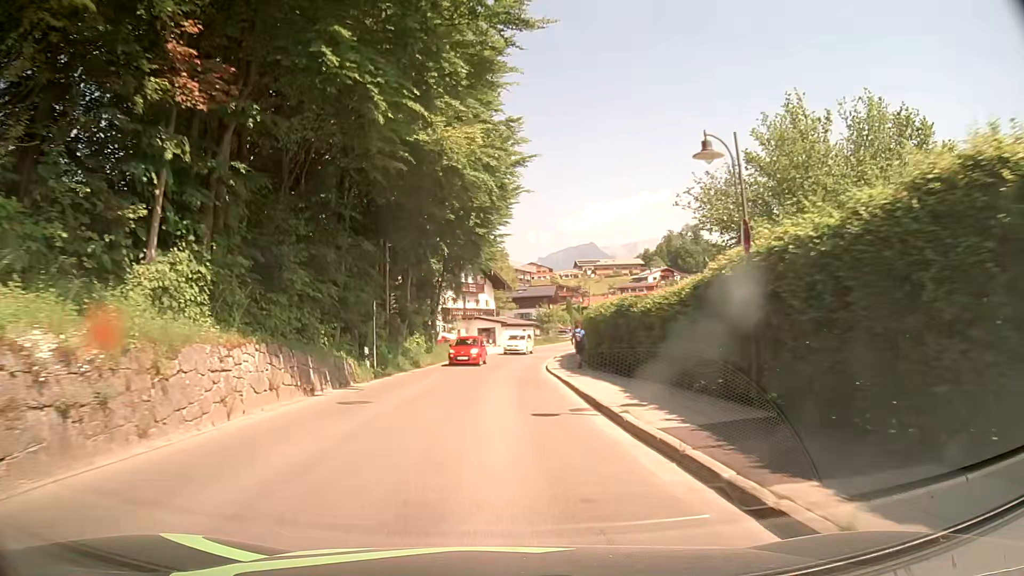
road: tertiary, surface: asphalt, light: Day
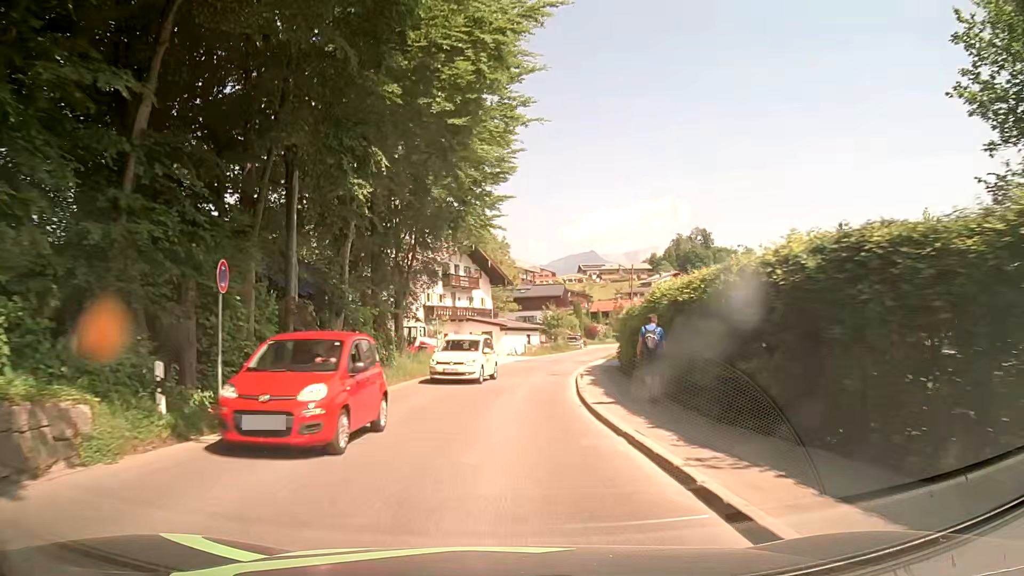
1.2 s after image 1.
(-0.3, +14.9) m; -2°
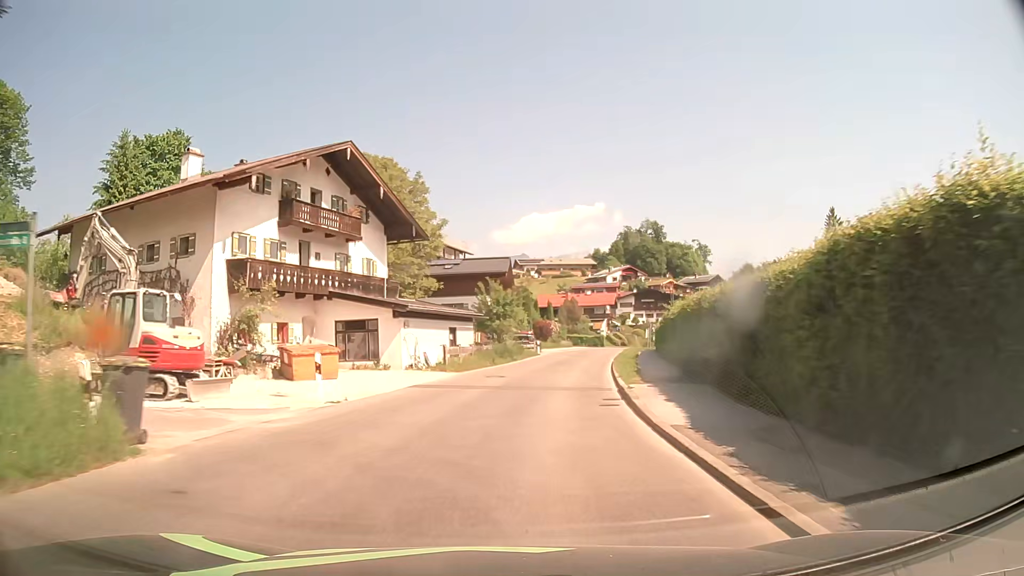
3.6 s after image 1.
(+1.5, +29.8) m; +7°
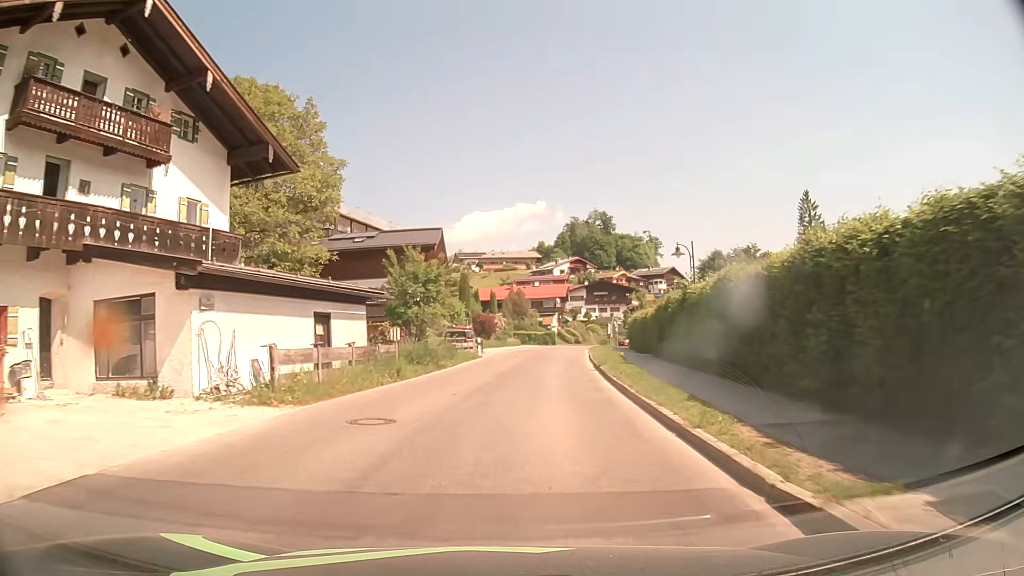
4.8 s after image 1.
(+0.6, +14.9) m; +5°
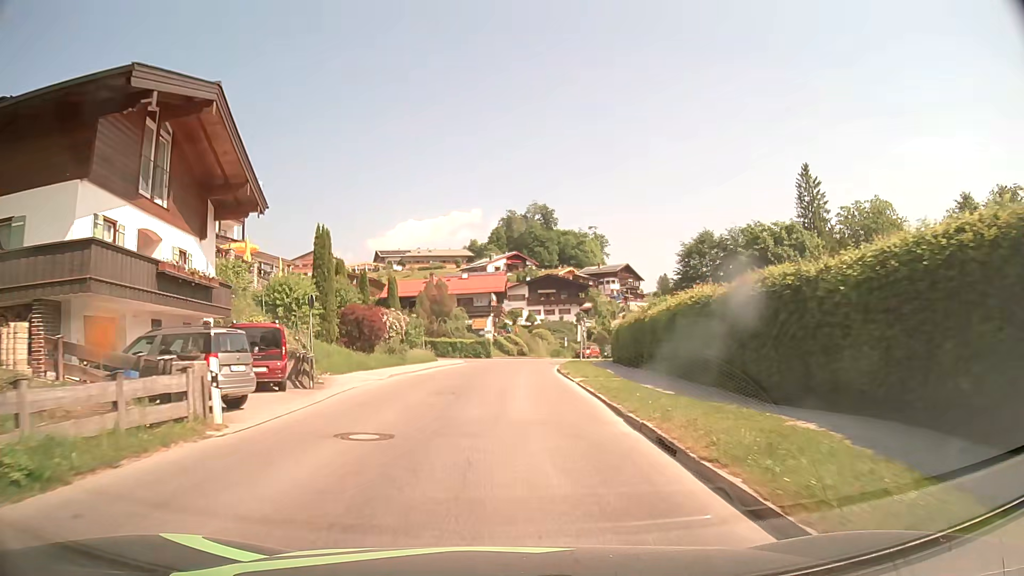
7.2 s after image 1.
(+1.7, +29.2) m; +6°
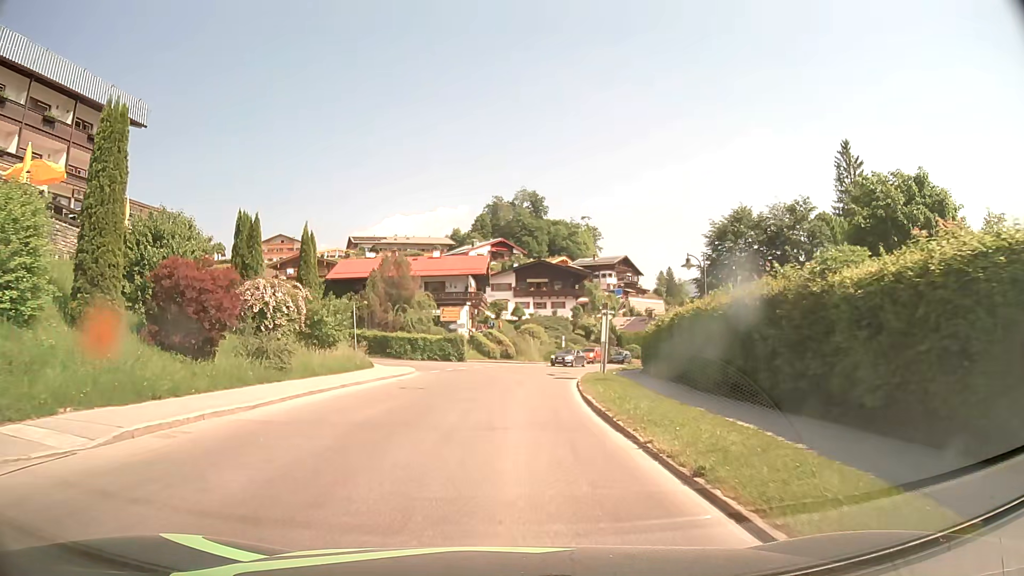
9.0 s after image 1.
(+0.1, +18.3) m; +1°
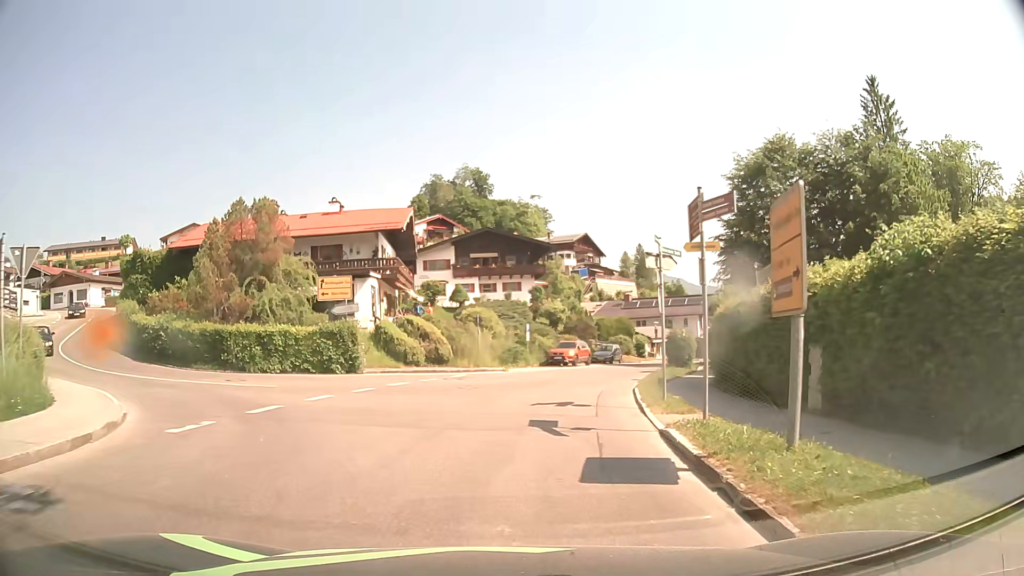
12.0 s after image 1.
(+0.7, +22.3) m; +5°
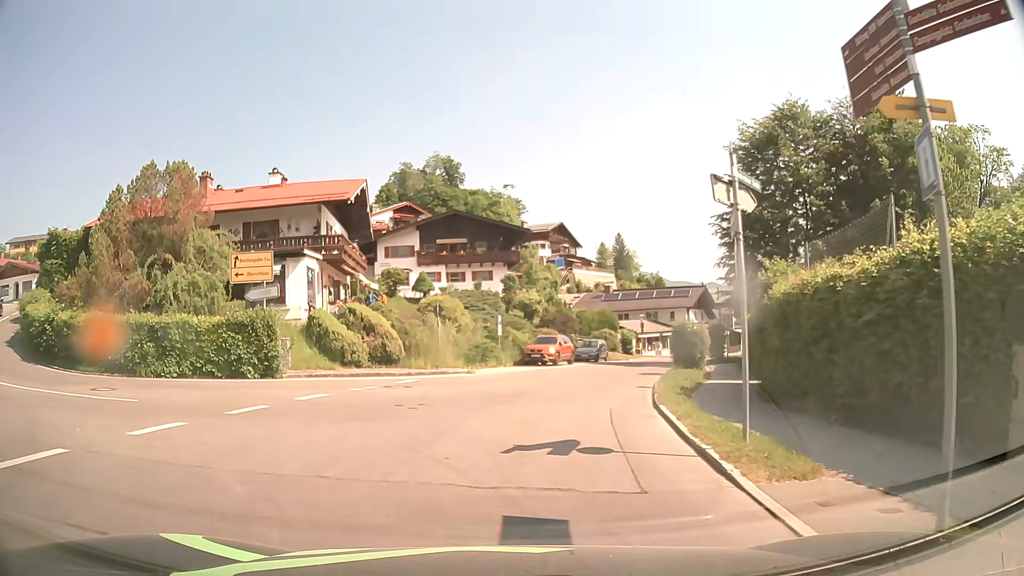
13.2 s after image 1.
(+0.1, +6.7) m; +2°
(-2, +10) (-9, +16) (-18, +20) (-26, +26) (-31, +35) (-37, +43) (-44, +50) (-52, +55) (-61, +59) (-71, +61) m
